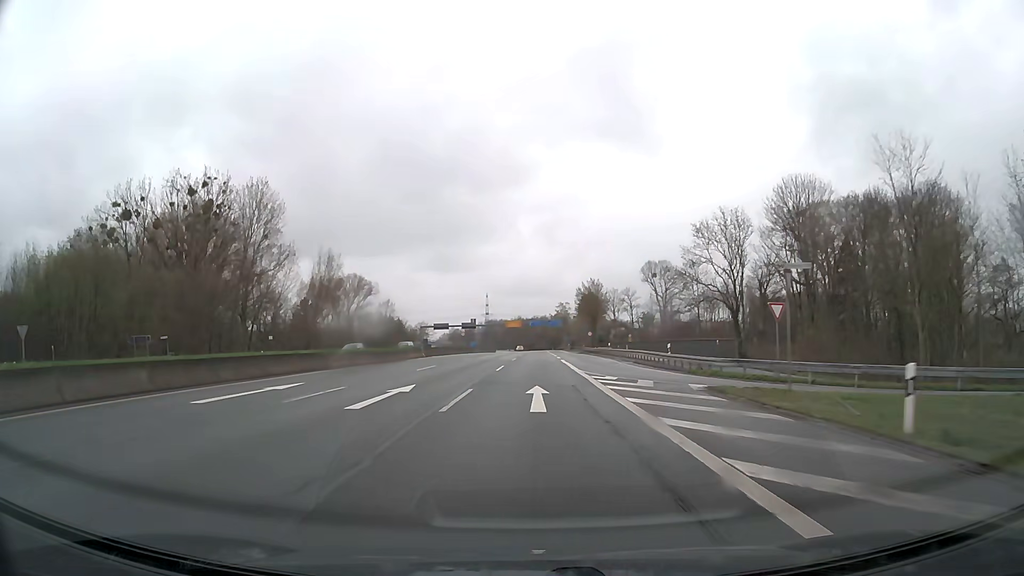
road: trunk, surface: asphalt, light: Day
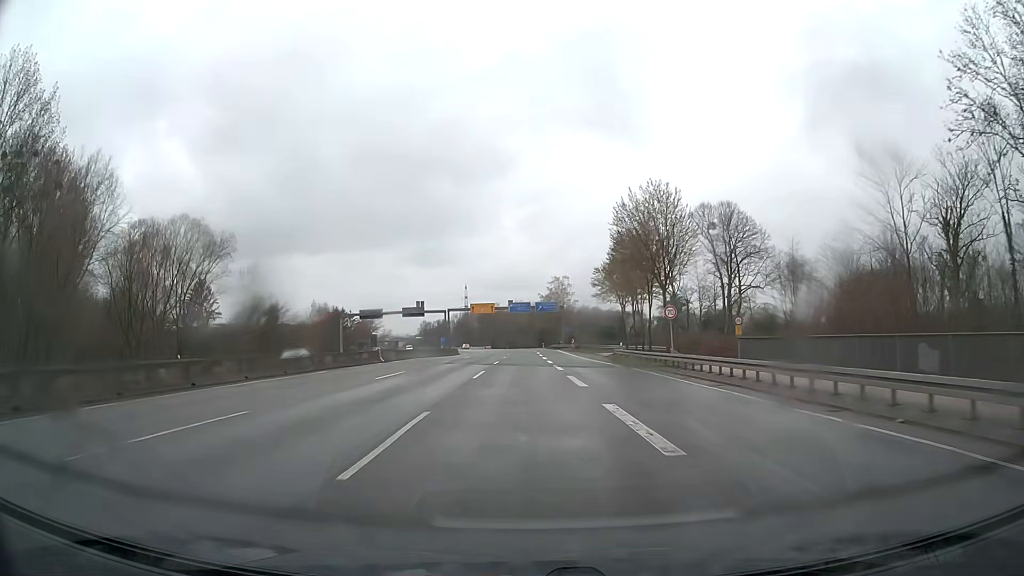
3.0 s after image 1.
(+0.8, +60.1) m; +1°
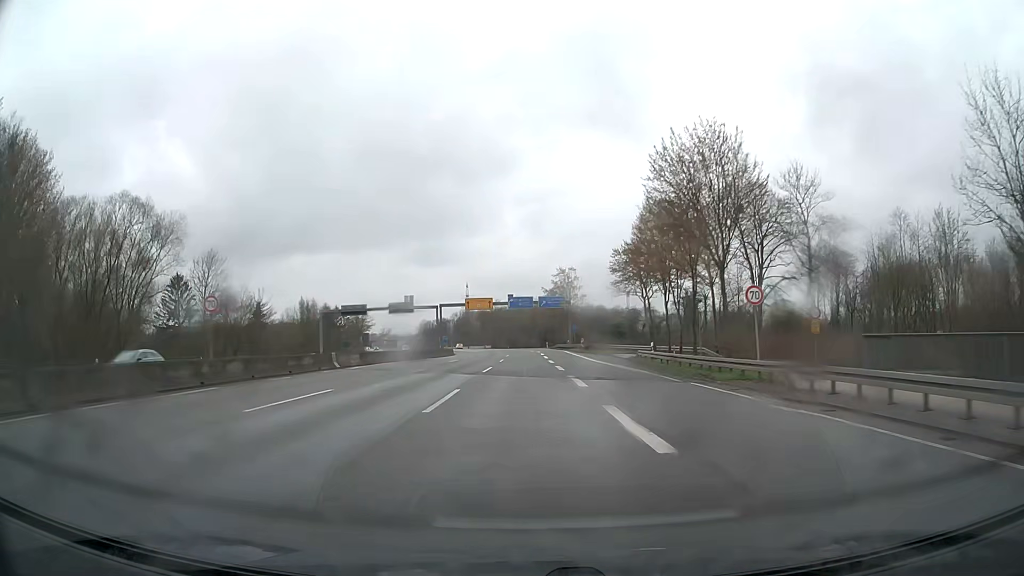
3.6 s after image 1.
(0.0, +12.0) m; 0°
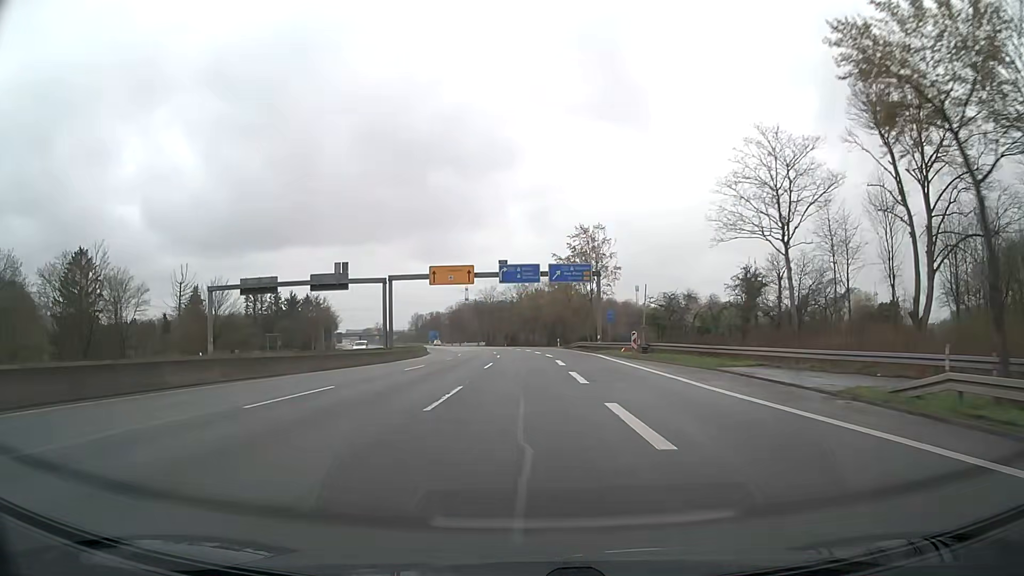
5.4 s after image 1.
(-0.2, +36.1) m; -1°
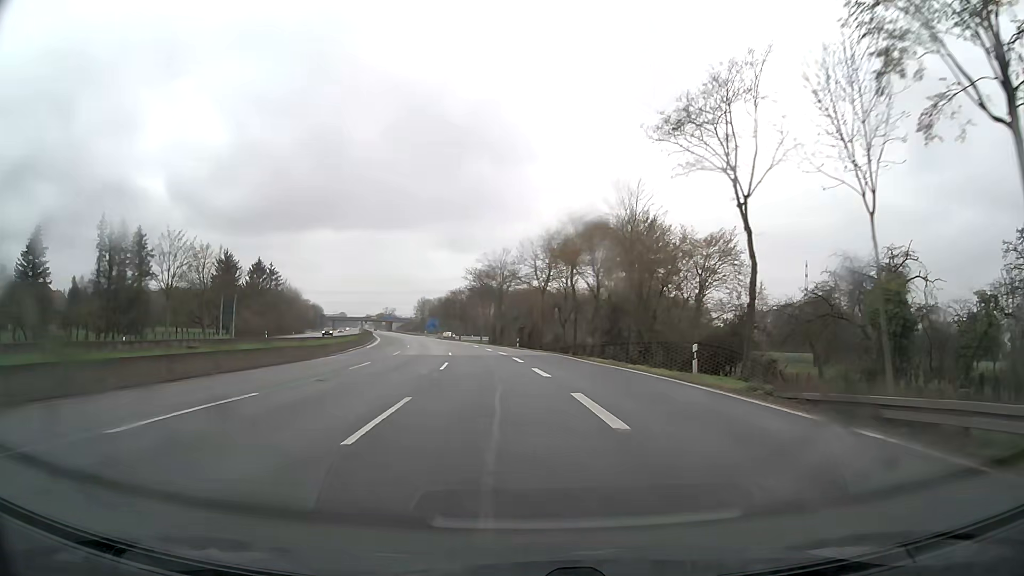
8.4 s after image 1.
(-0.5, +59.2) m; -2°
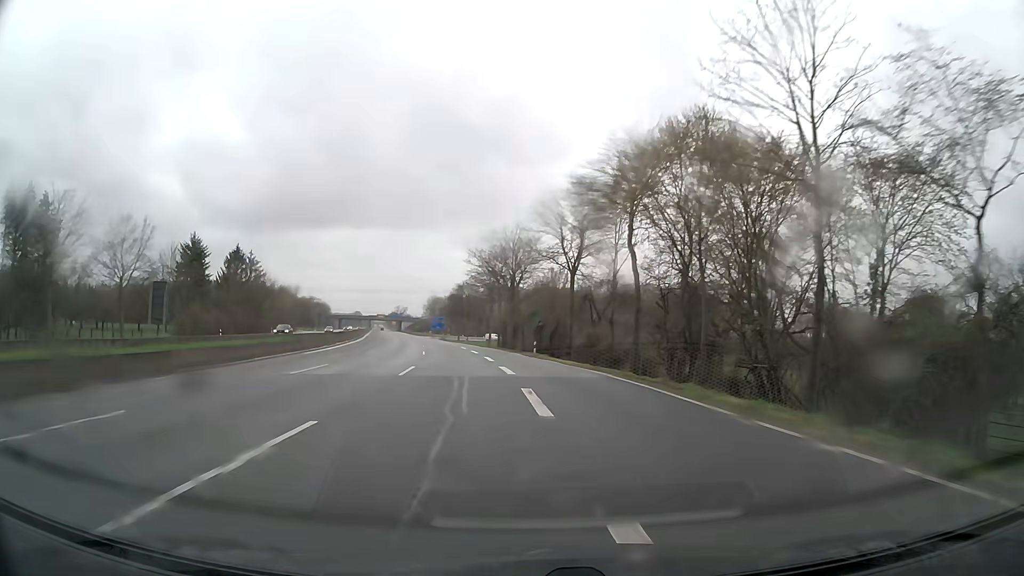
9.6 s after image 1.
(-0.2, +22.0) m; -1°
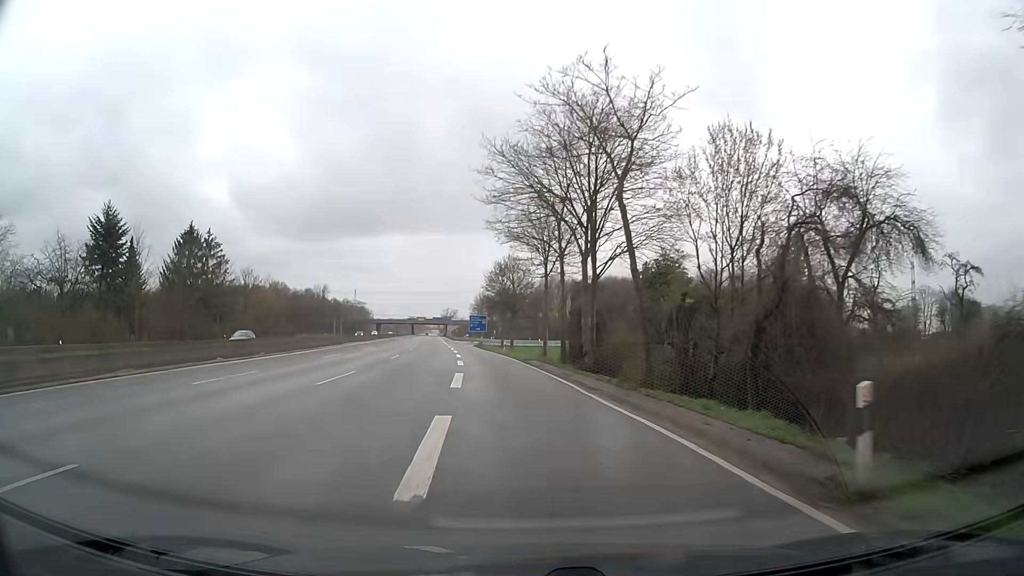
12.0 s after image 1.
(-1.8, +42.0) m; -5°
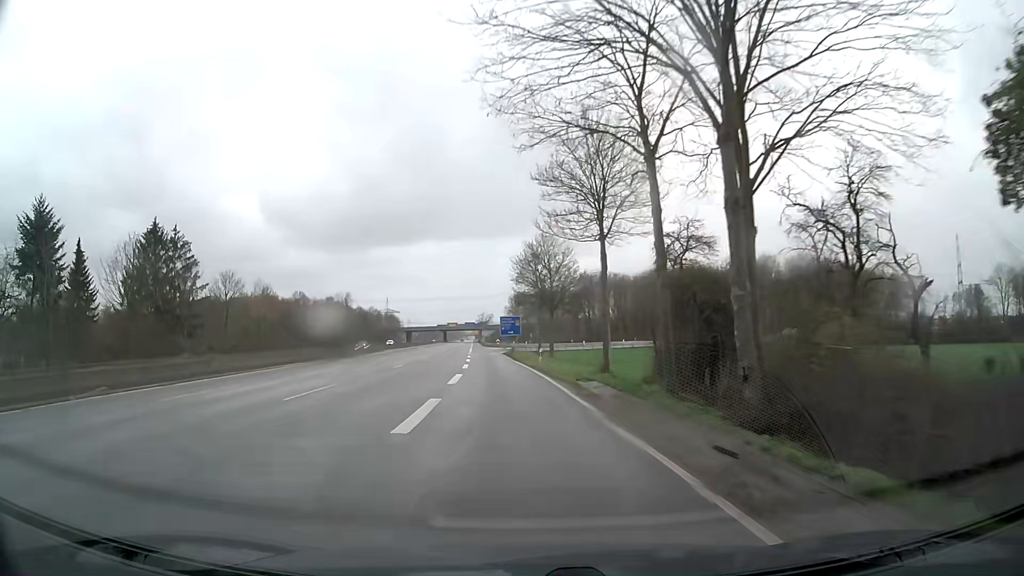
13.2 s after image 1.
(-0.4, +19.6) m; -3°
(0, +10) (-1, +20) (-1, +30) (-2, +40) (-3, +50) (-4, +60) (-5, +70) (-5, +80) (-4, +90) (-1, +99) m
